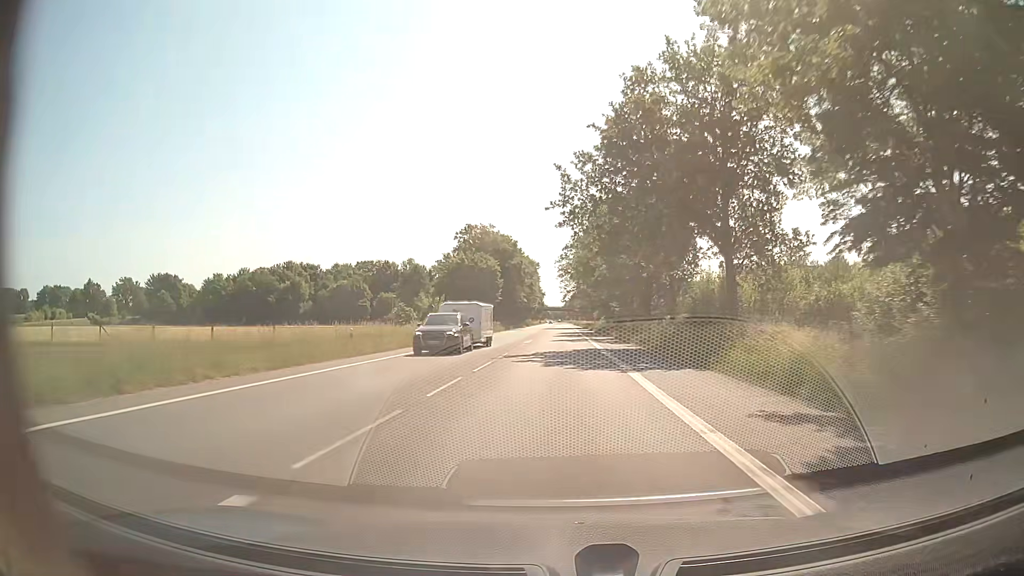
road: secondary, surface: asphalt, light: Day
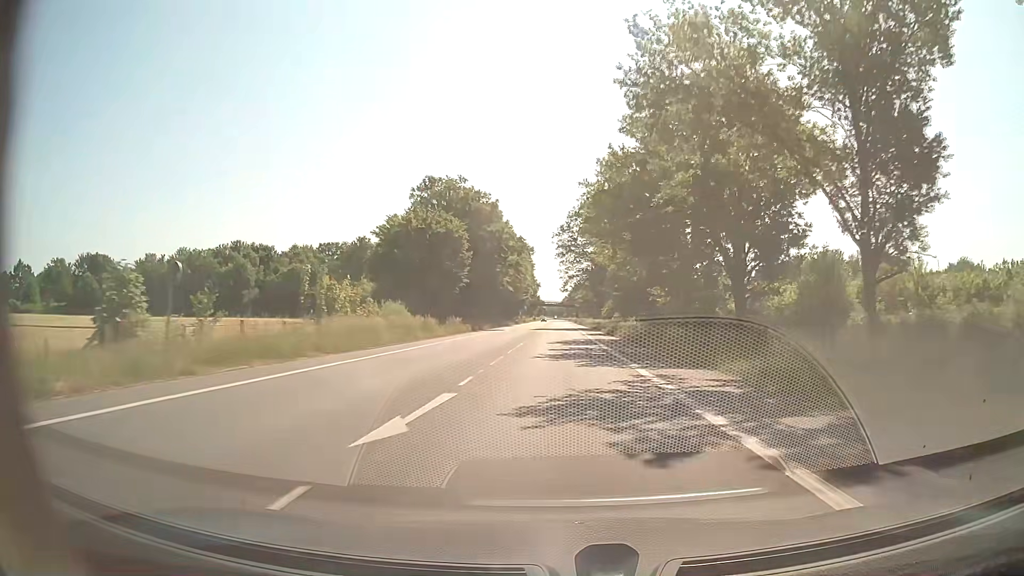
(-0.1, +34.8) m; 0°
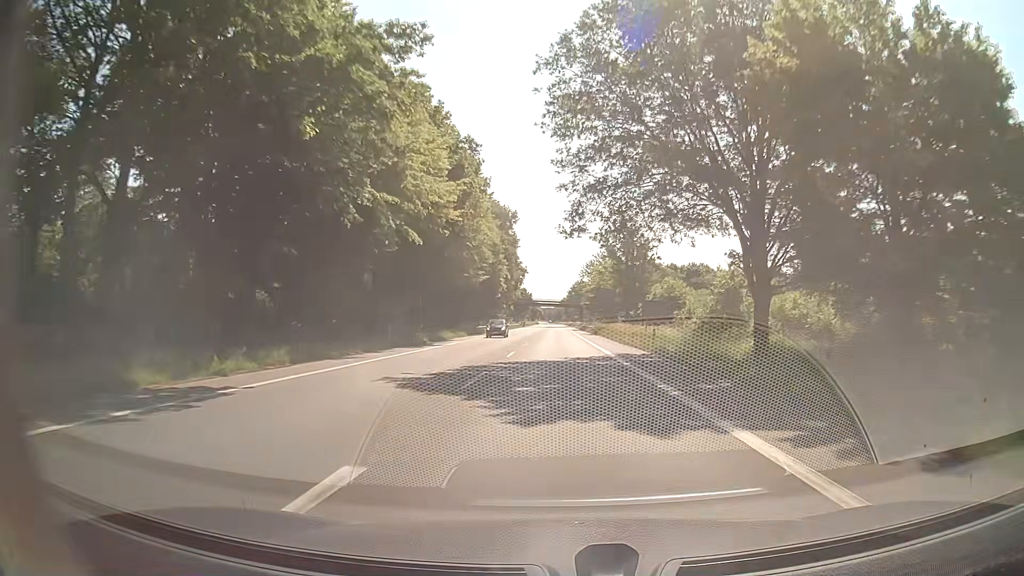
(+0.3, +59.9) m; 0°
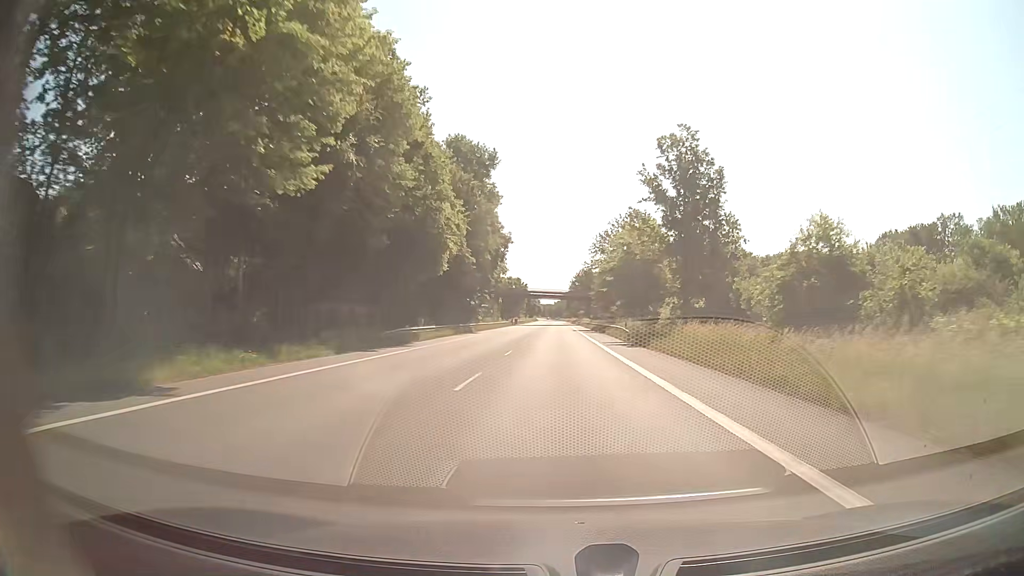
(+0.2, +36.9) m; 0°
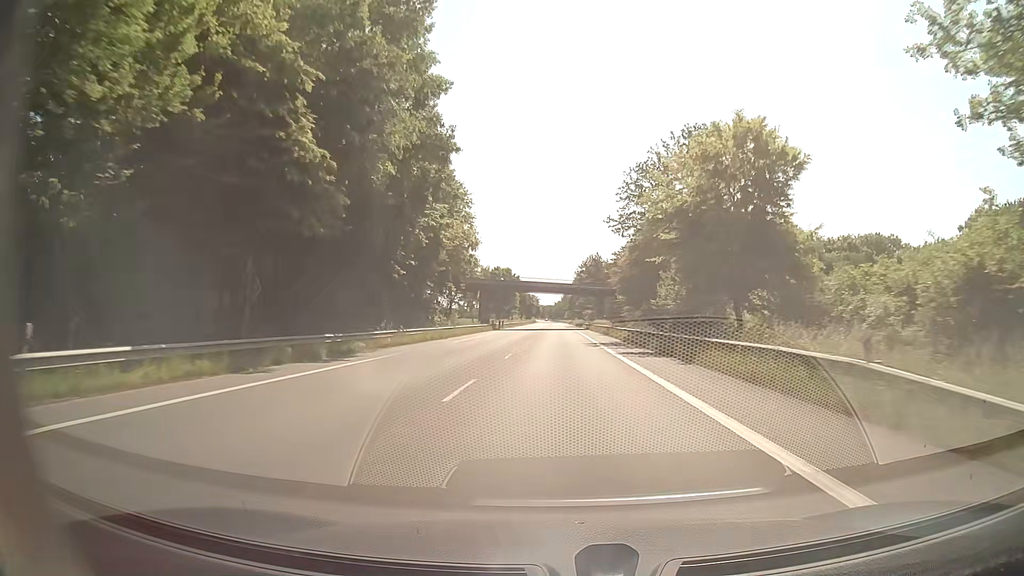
(-0.1, +37.6) m; 0°
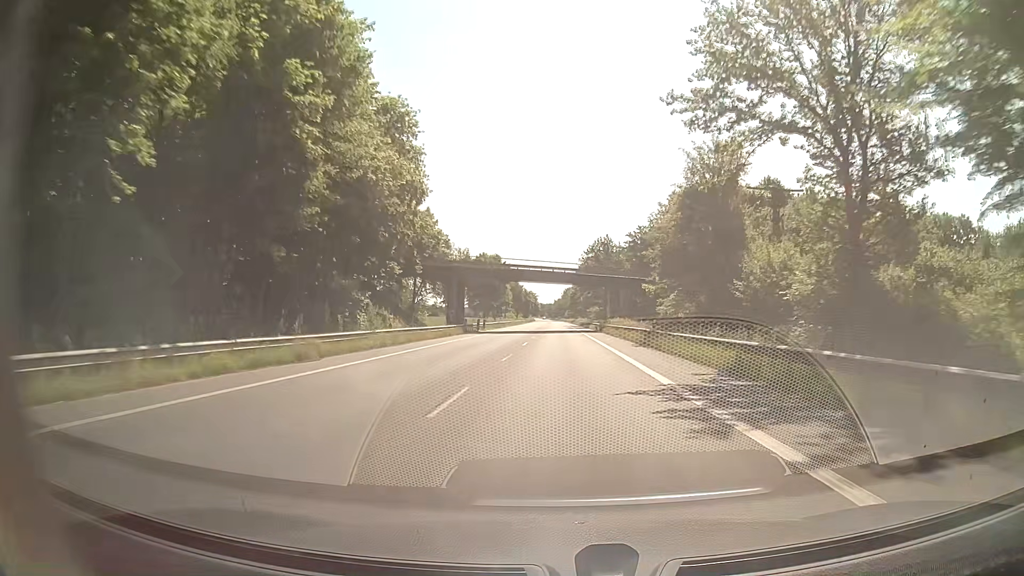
(+0.1, +25.7) m; 0°
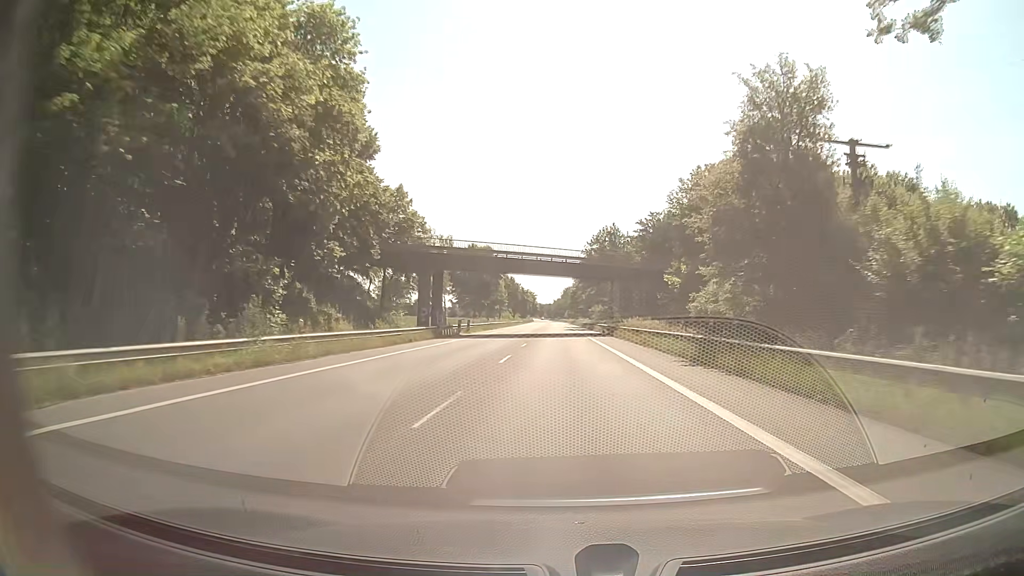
(0.0, +13.1) m; 0°
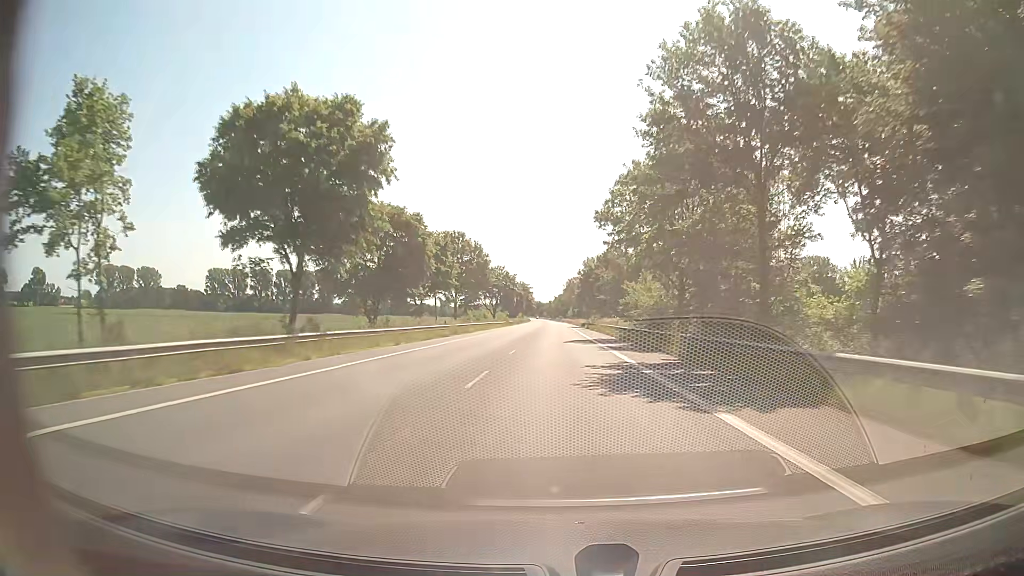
(+0.2, +67.4) m; 0°
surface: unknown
(0, +10) (0, +20) (0, +30) (0, +40) (0, +50) (0, +60) (0, +70) (0, +80) (+1, +90) (0, +100) m
